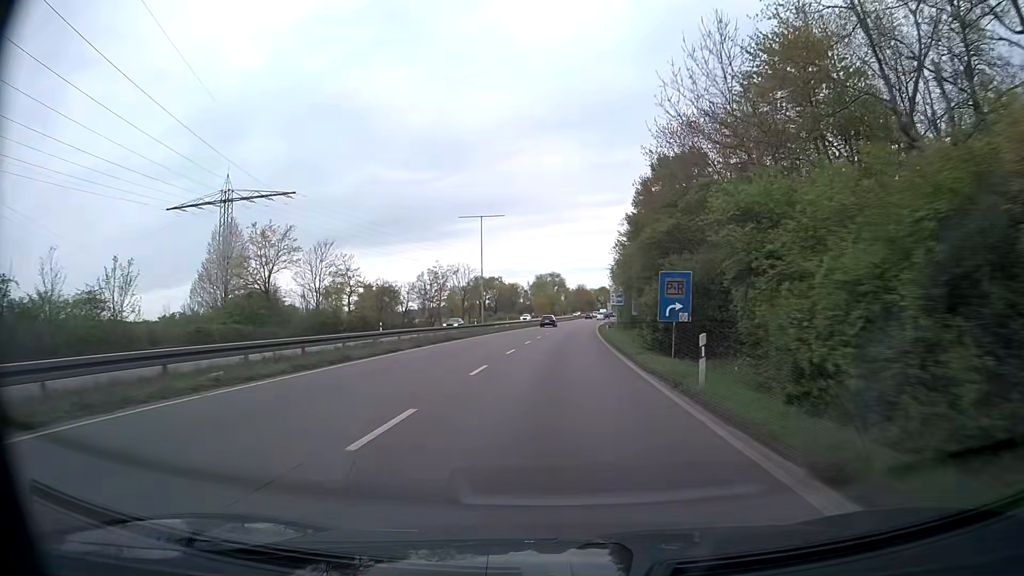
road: trunk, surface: asphalt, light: Day
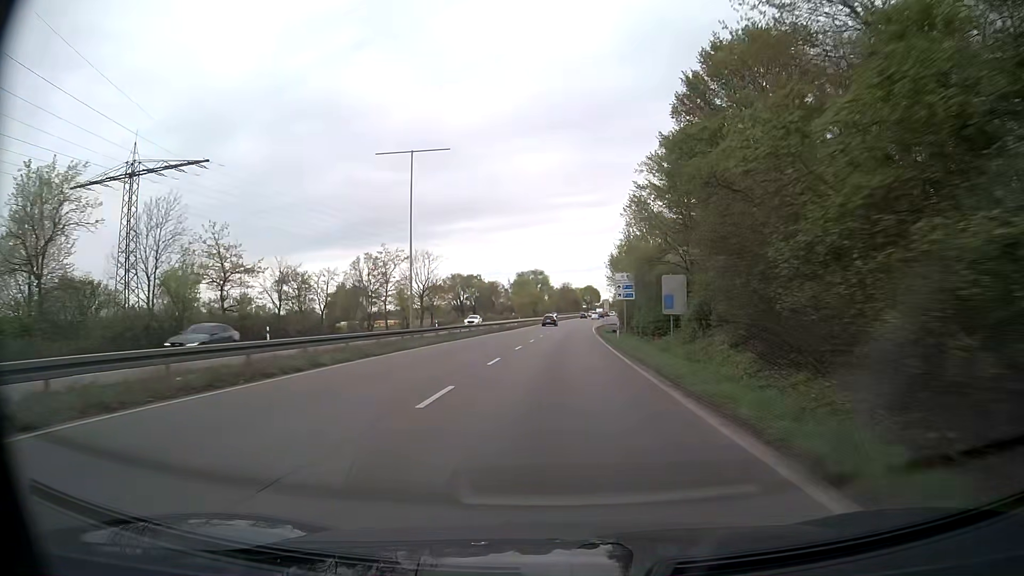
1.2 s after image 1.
(+0.3, +23.8) m; +1°
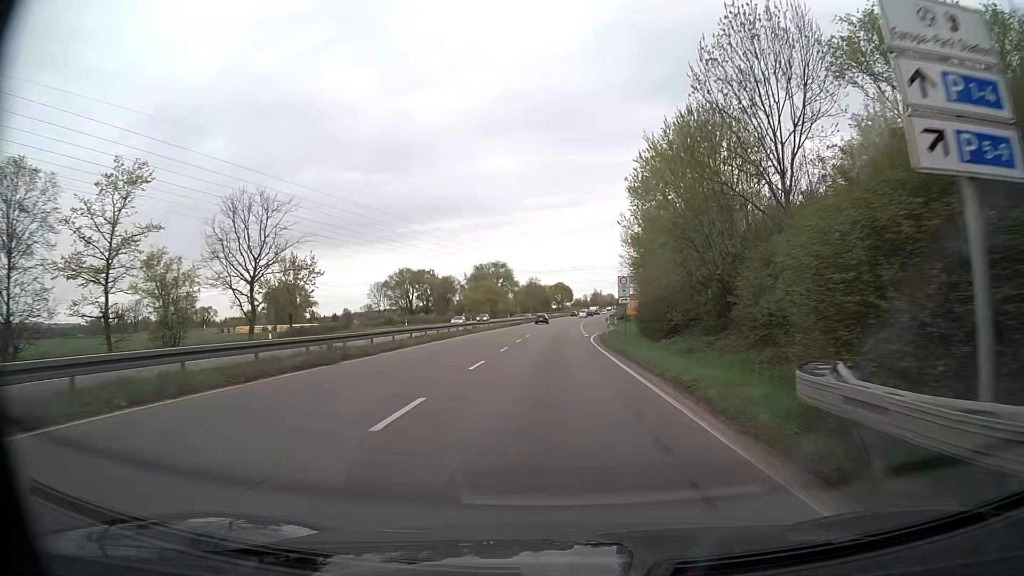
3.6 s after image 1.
(+1.0, +47.1) m; +3°
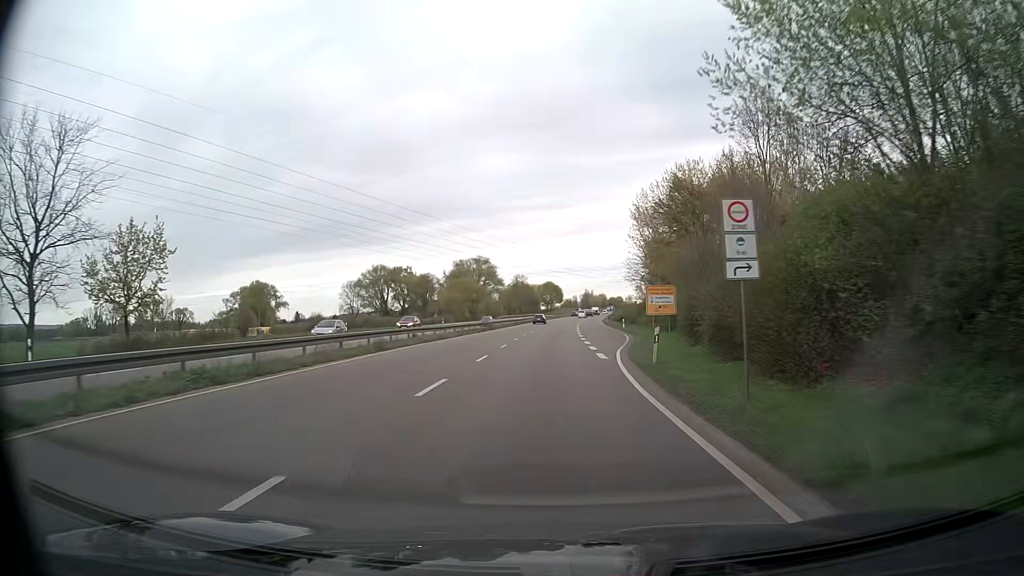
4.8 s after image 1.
(+0.2, +23.4) m; +1°
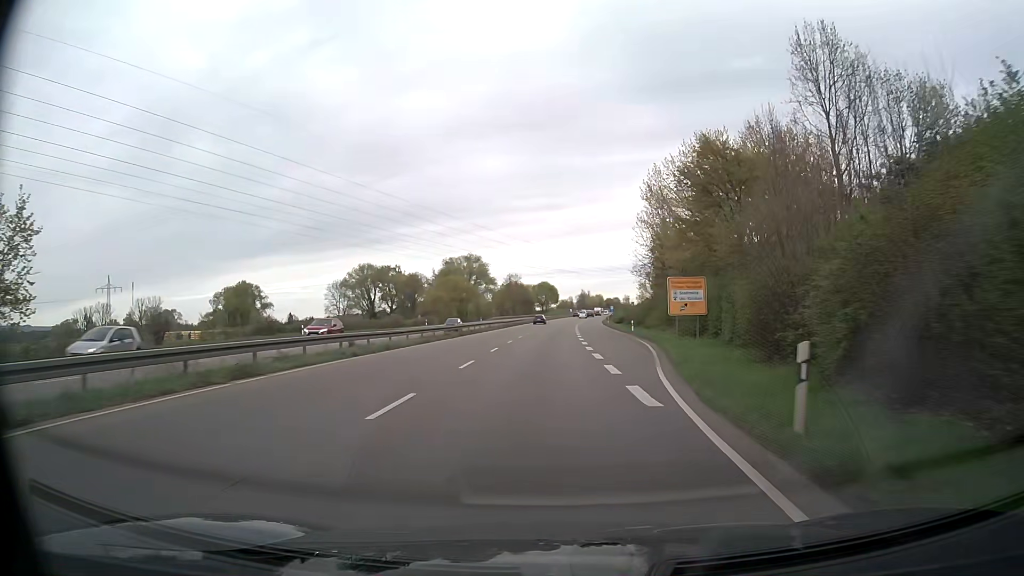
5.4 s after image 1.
(+0.1, +11.7) m; 0°
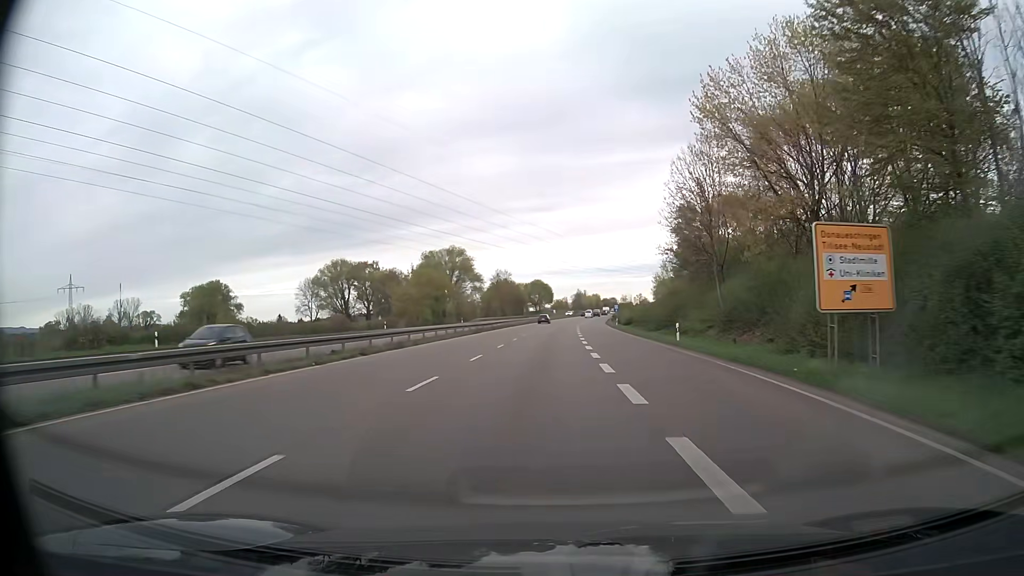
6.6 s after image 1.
(+0.1, +23.5) m; 0°
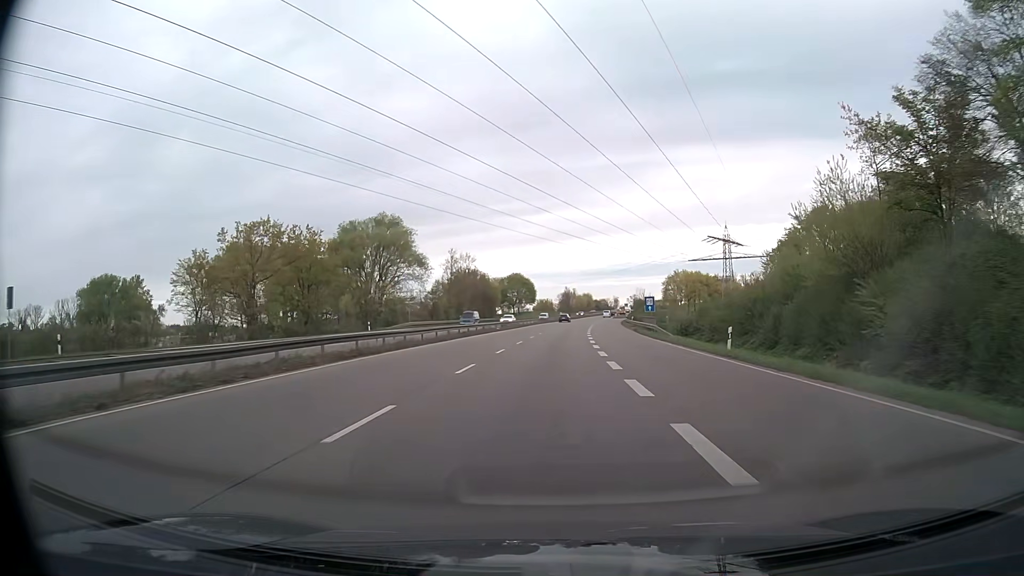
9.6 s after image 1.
(+0.8, +59.4) m; +2°
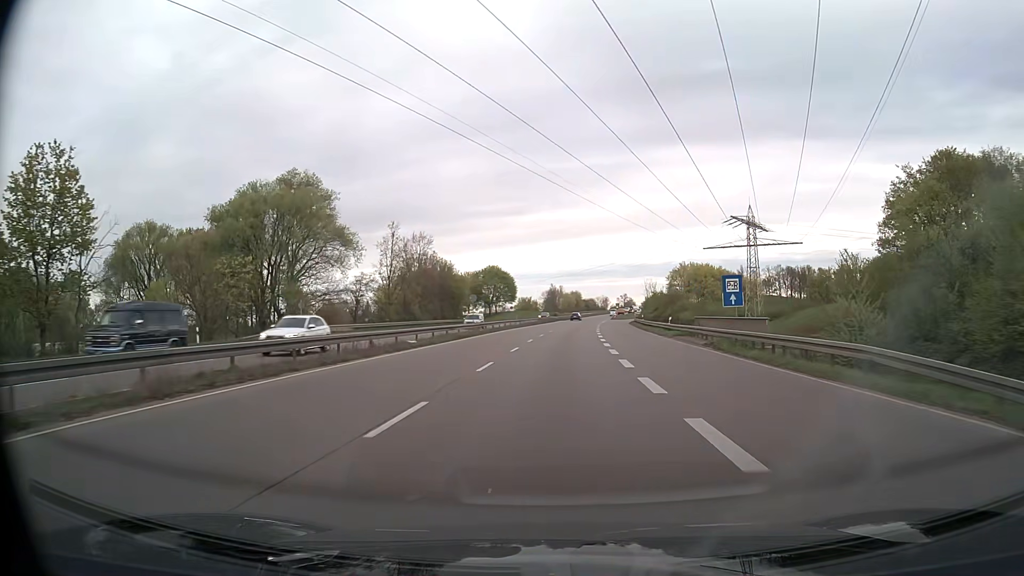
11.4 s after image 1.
(+0.2, +35.7) m; +1°
(0, +10) (0, +20) (0, +30) (+1, +40) (+1, +50) (+2, +60) (+2, +70) (+3, +80) (+4, +90) (+5, +100) m
